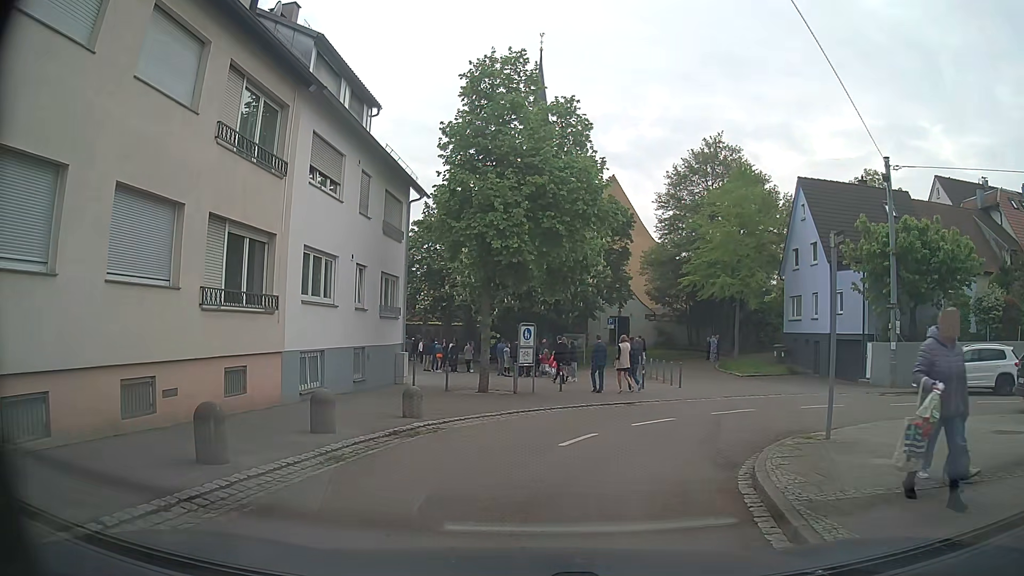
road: residential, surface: asphalt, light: Day
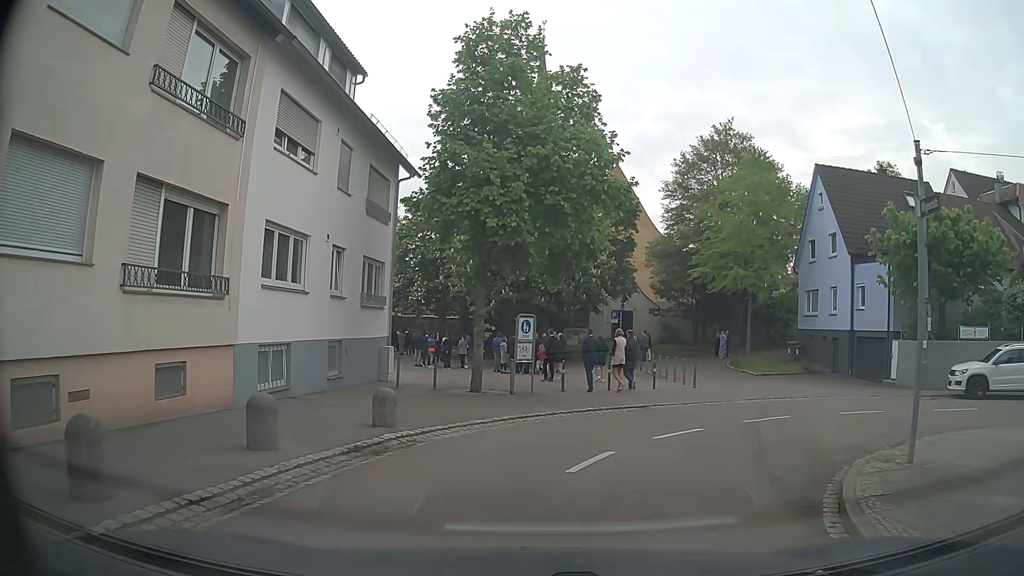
(0.0, +2.5) m; -2°
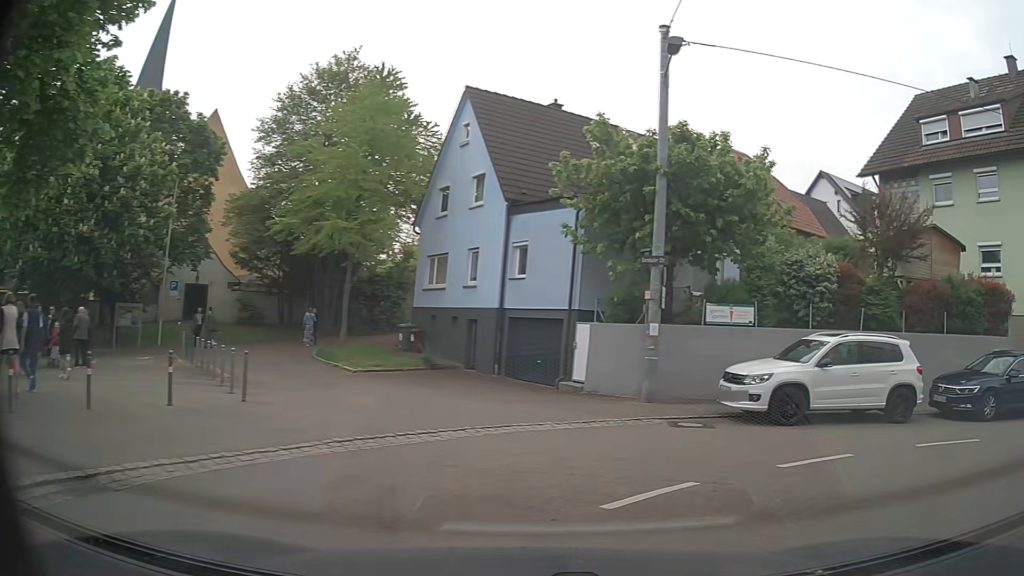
(+2.4, +9.8) m; +34°
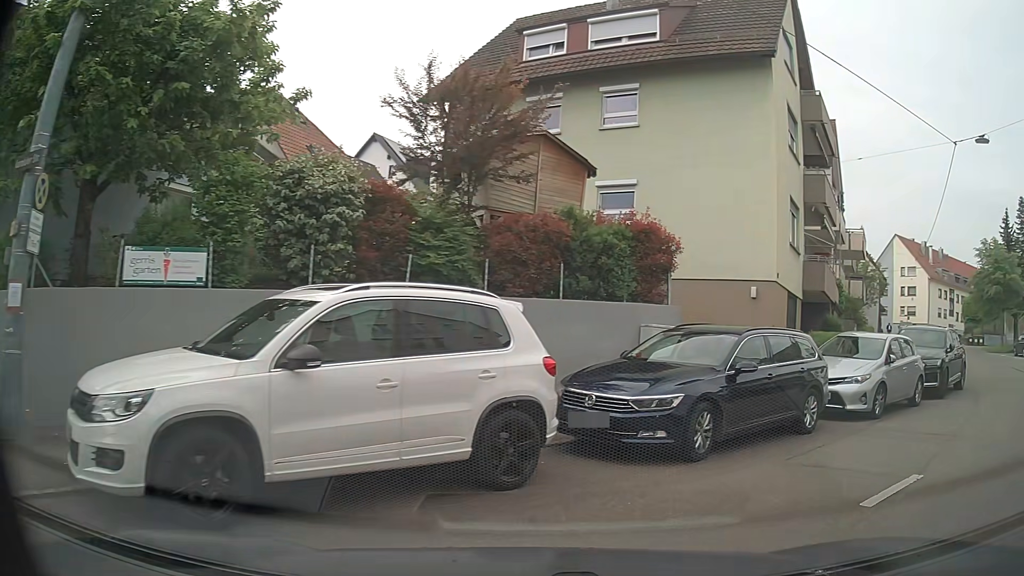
(+2.6, +7.2) m; +40°
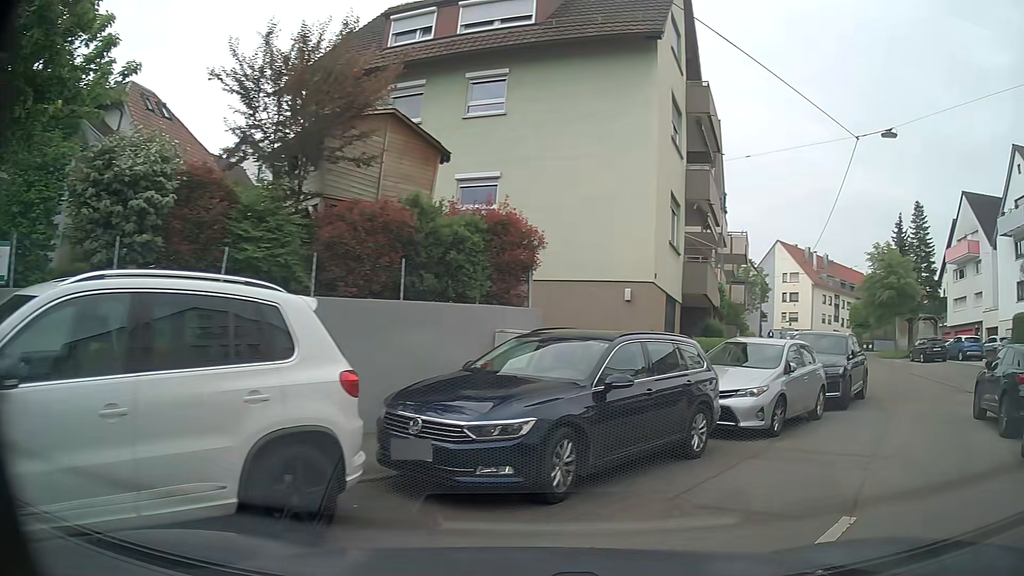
(+0.1, +1.6) m; +10°
